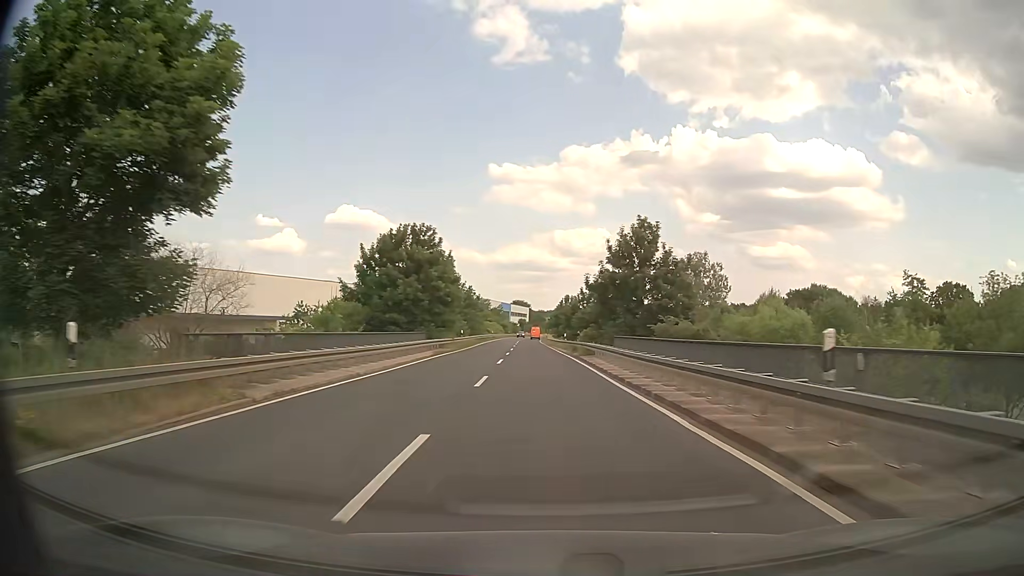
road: secondary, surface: asphalt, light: Day
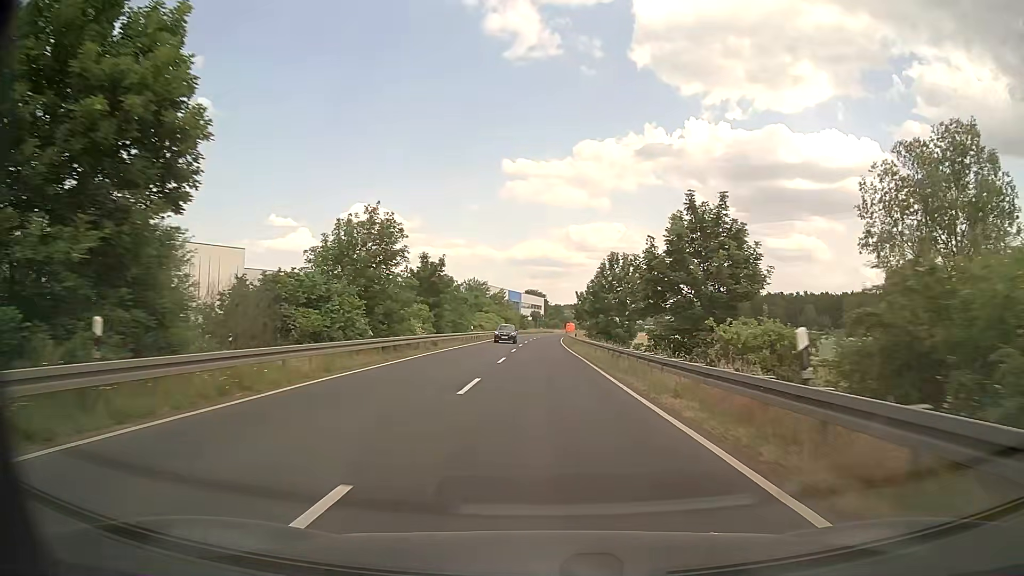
(-0.7, +50.8) m; -1°
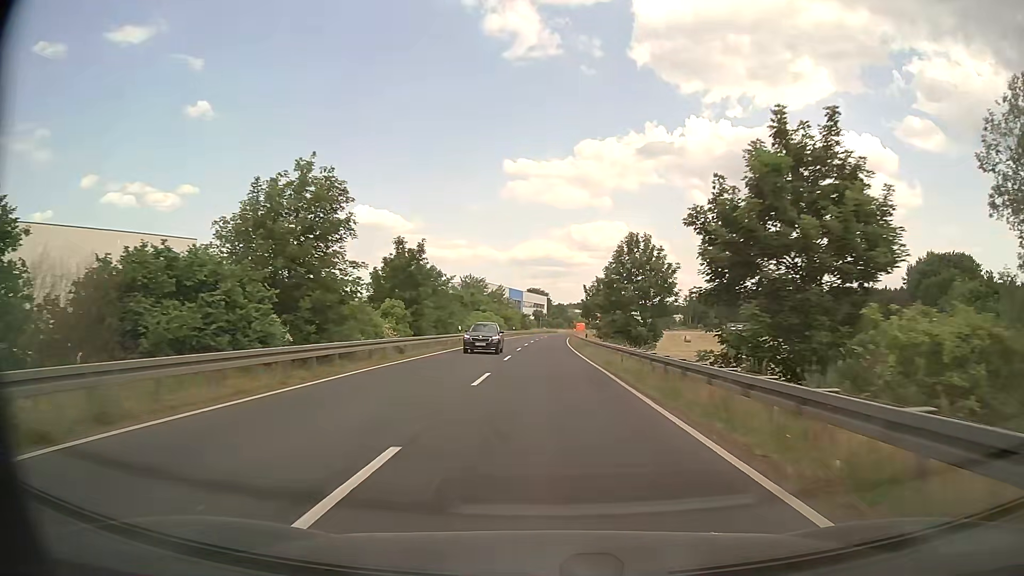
(0.0, +10.1) m; 0°
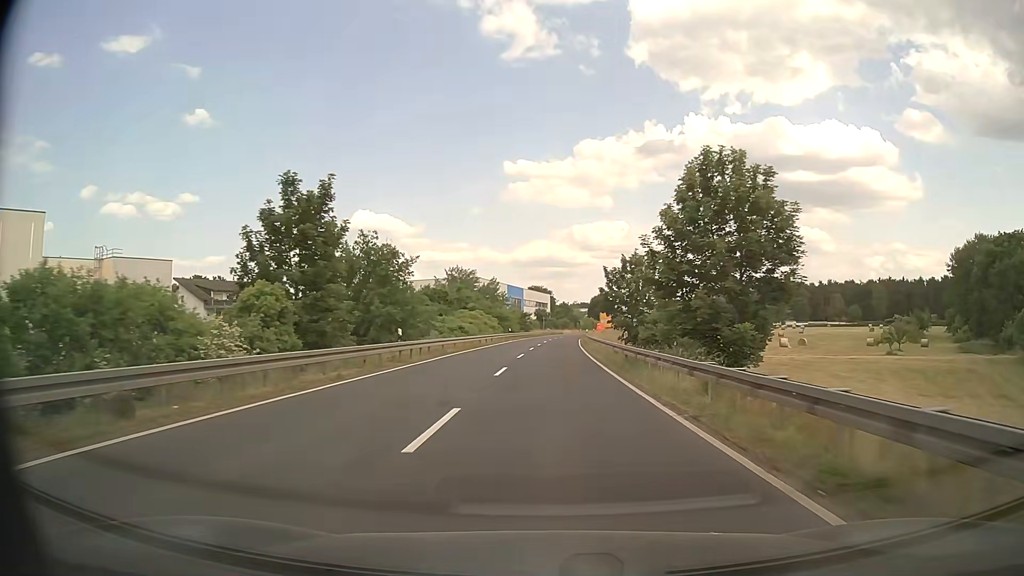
(-0.1, +20.1) m; 0°
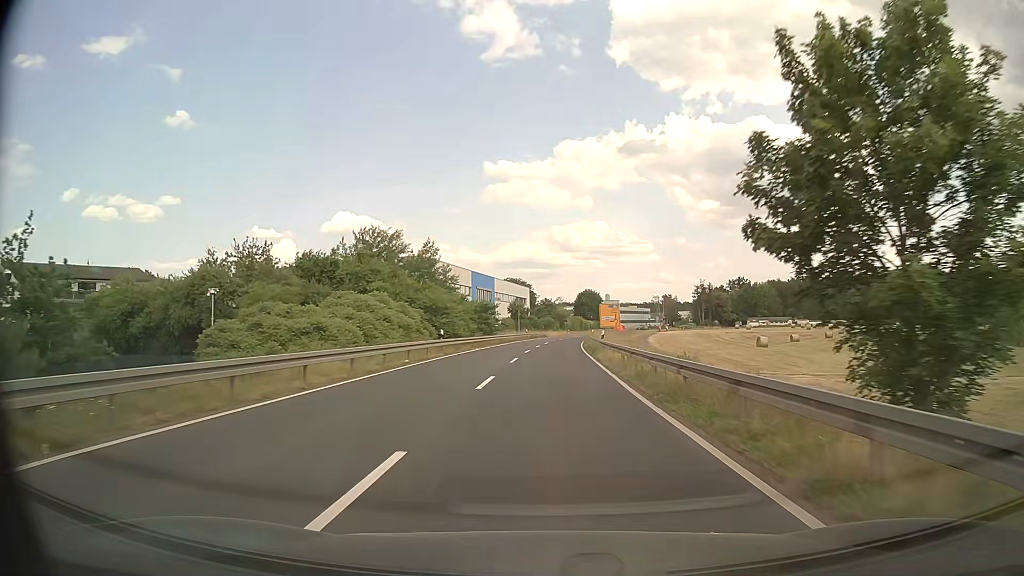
(+0.6, +39.8) m; +2°
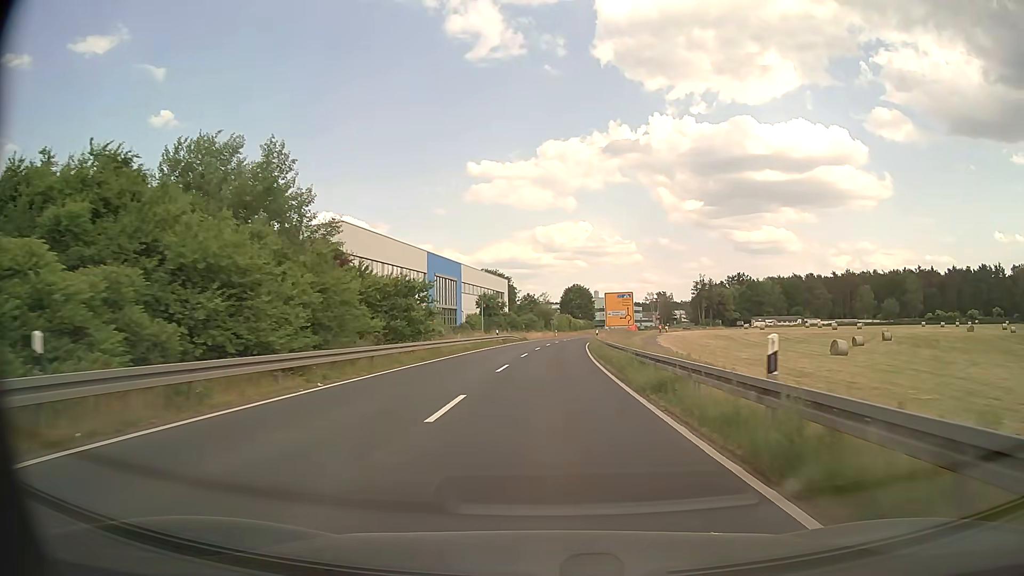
(+0.2, +29.6) m; +1°
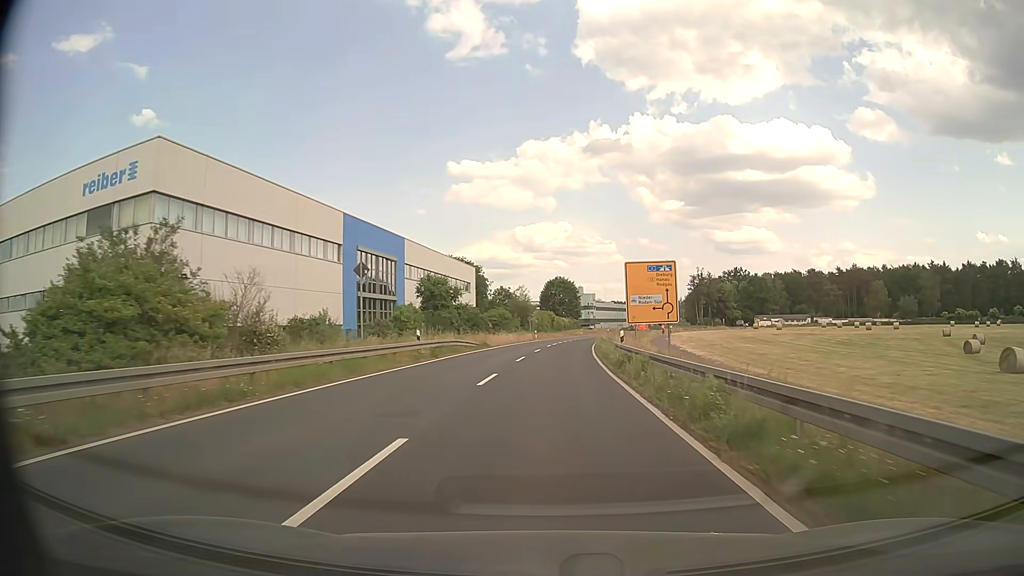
(+0.5, +29.3) m; +2°
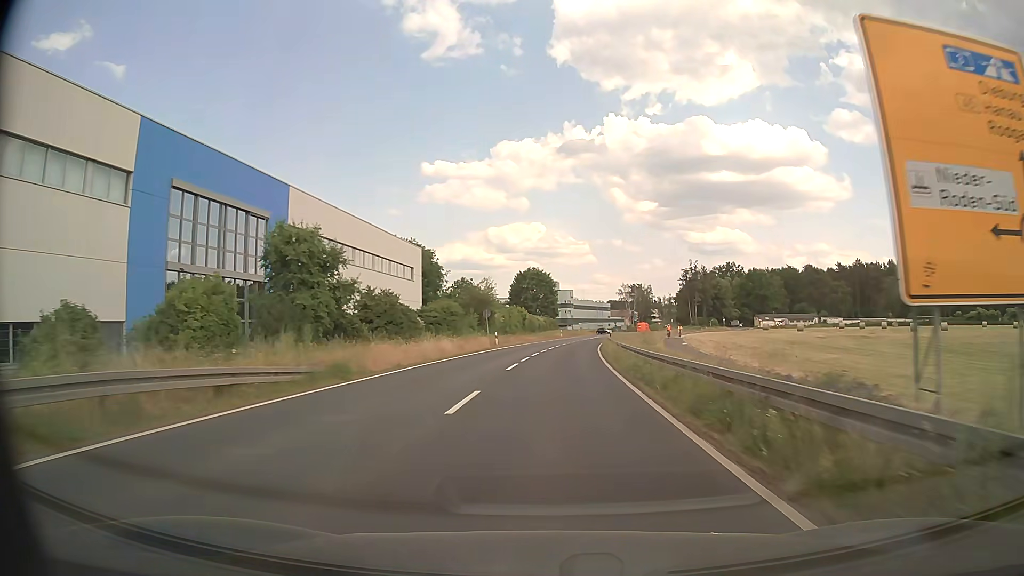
(+0.5, +29.2) m; +2°
(0, +10) (0, +20) (+1, +30) (+1, +40) (+2, +50) (+3, +60) (+4, +70) (+5, +80) (+6, +90) (+8, +100) m
